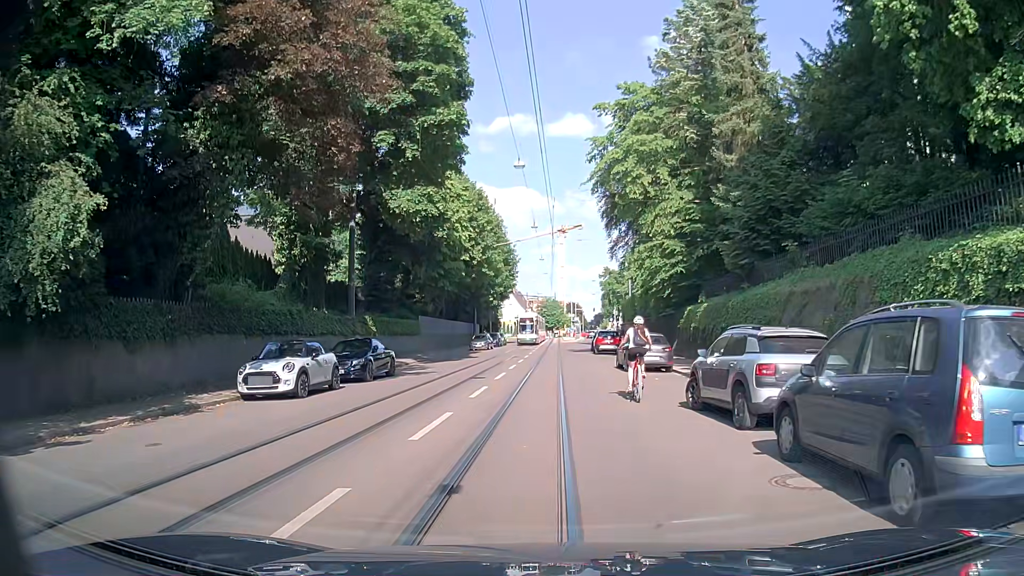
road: tertiary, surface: asphalt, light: Day
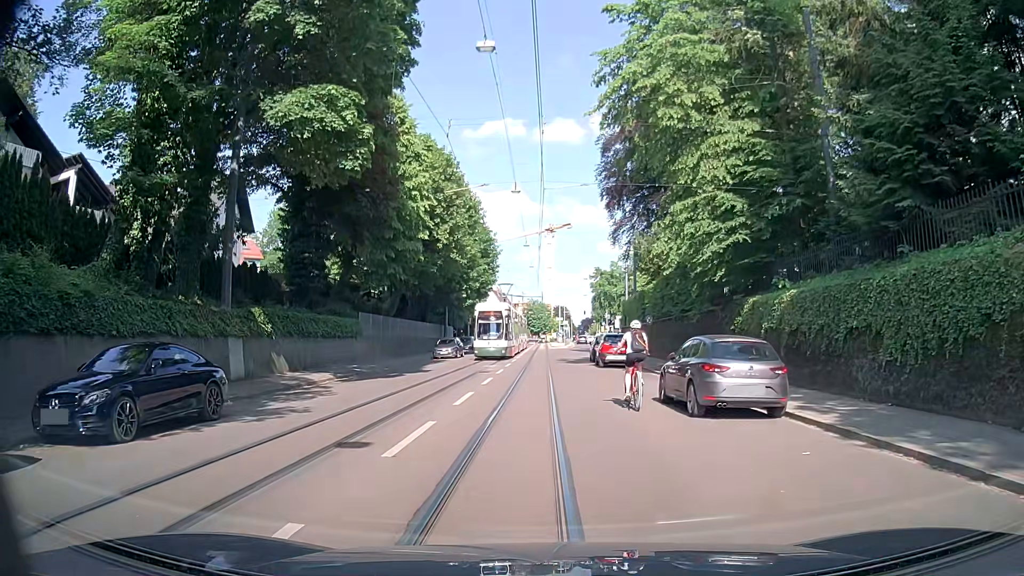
(-0.4, +13.0) m; +1°
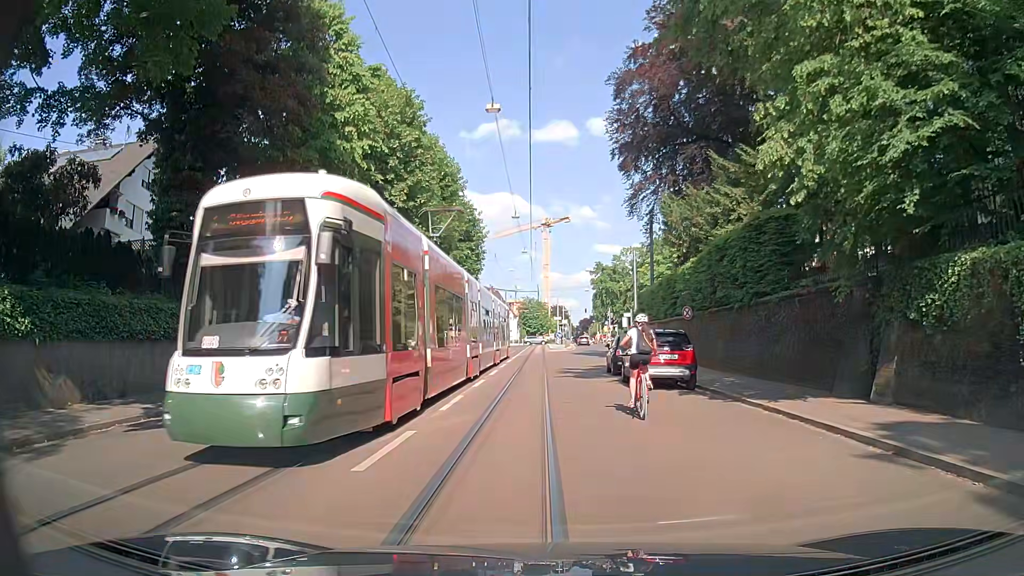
(-0.2, +13.0) m; +3°
